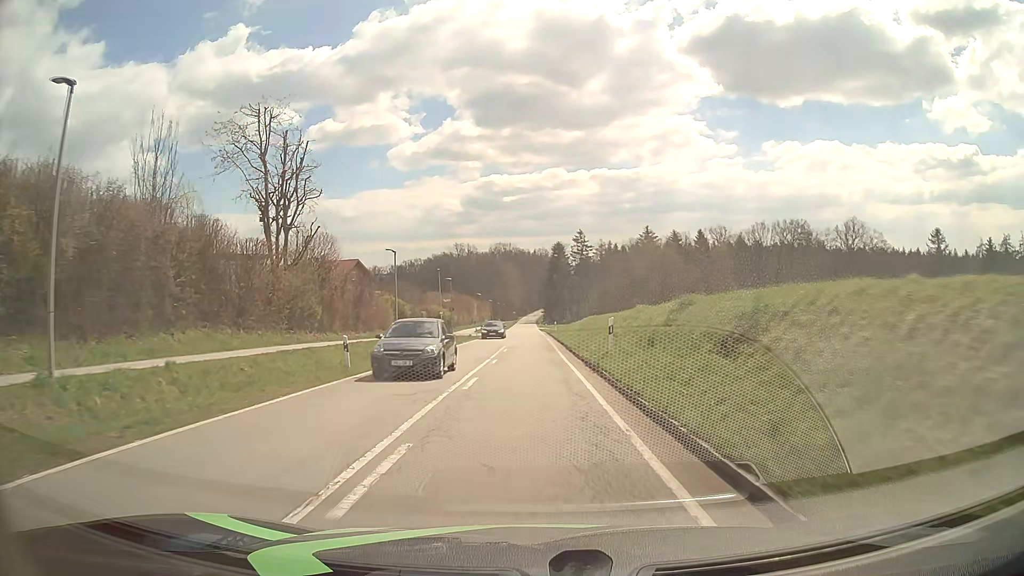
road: tertiary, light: Day
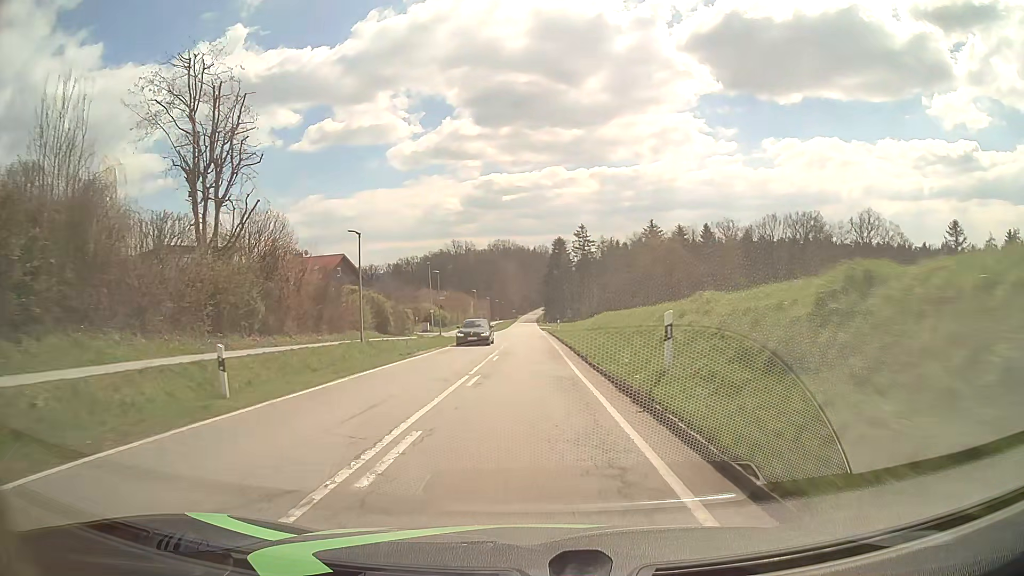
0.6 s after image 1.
(0.0, +8.2) m; 0°
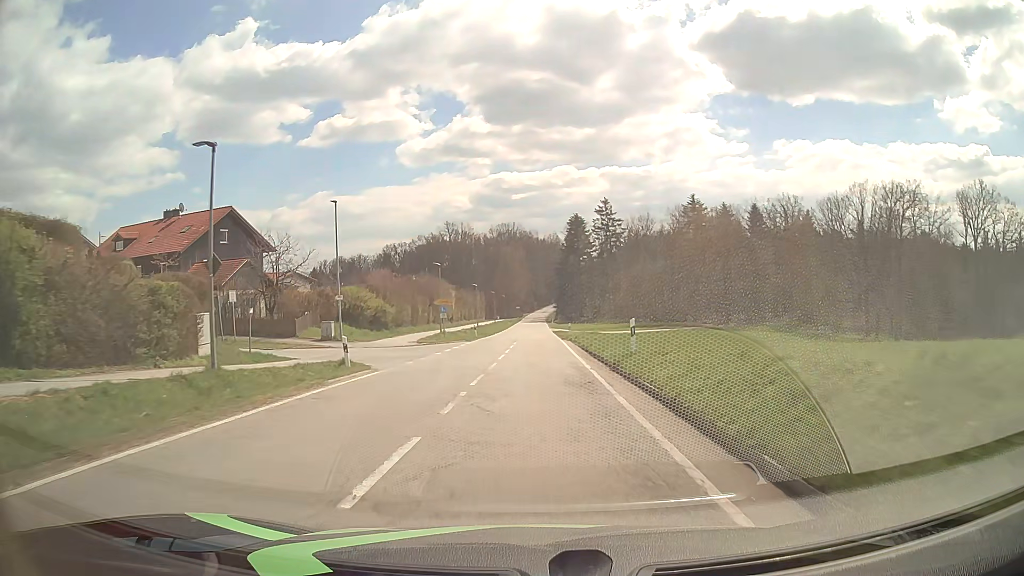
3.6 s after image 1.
(-0.3, +40.9) m; -1°
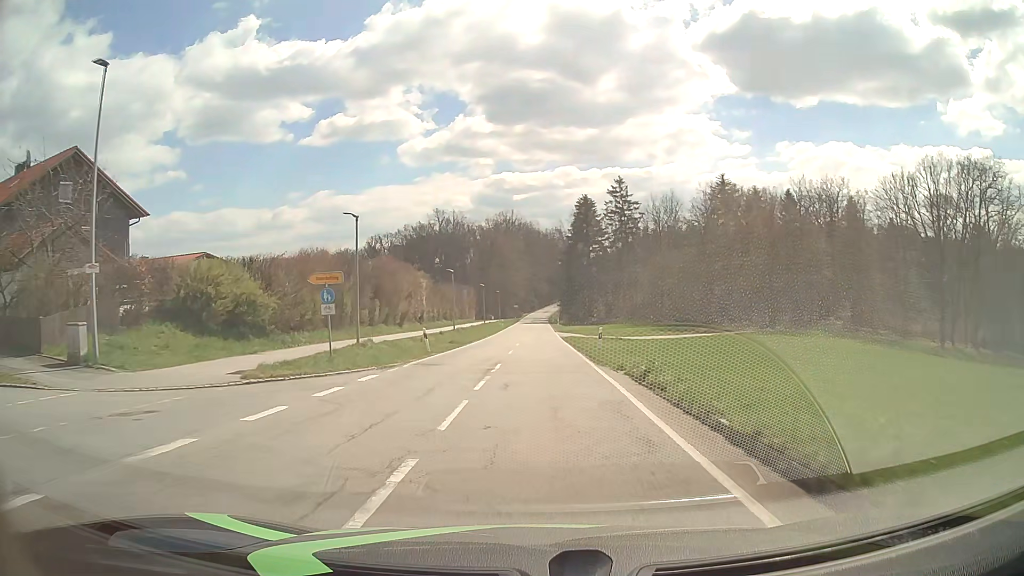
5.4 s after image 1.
(0.0, +23.8) m; 0°
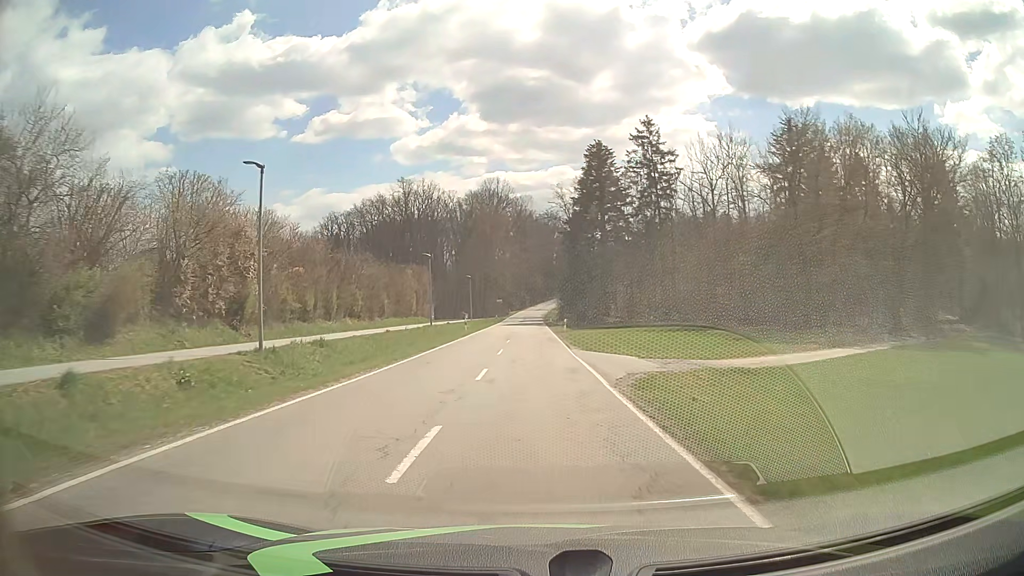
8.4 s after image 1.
(+0.2, +39.1) m; +1°
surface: asphalt
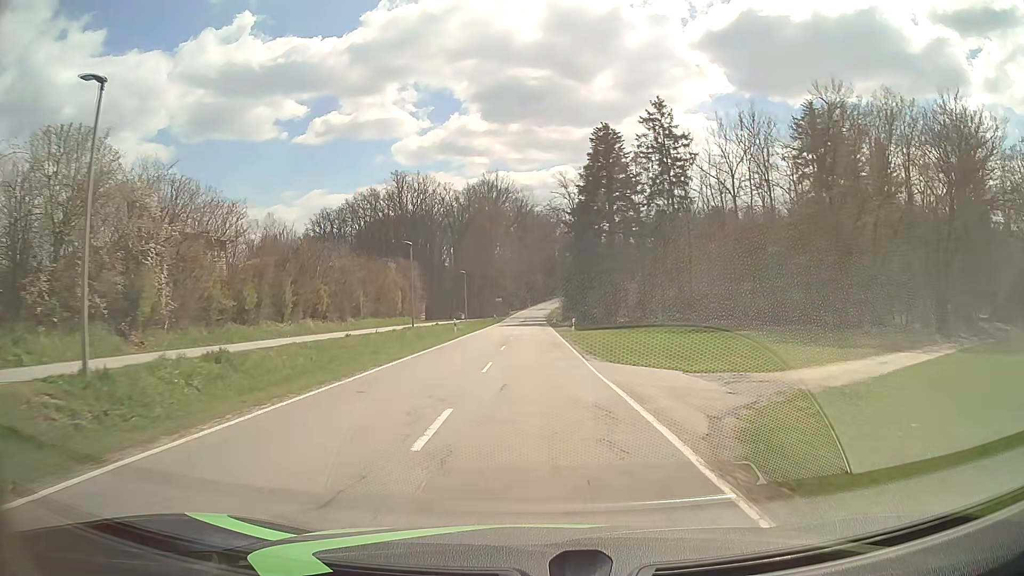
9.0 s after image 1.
(0.0, +7.8) m; 0°
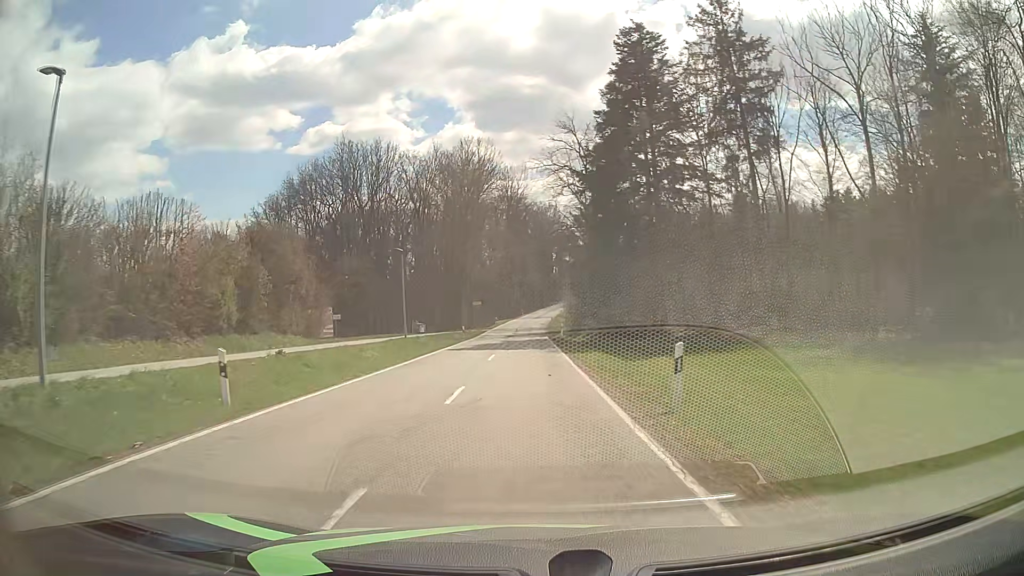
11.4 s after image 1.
(0.0, +31.1) m; 0°
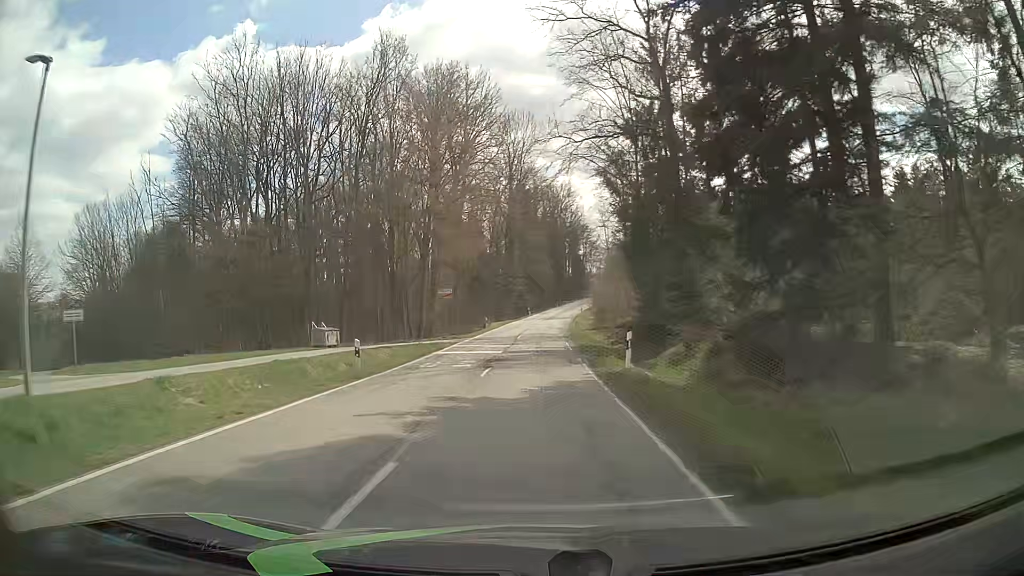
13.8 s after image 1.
(-0.2, +31.1) m; -1°
(0, +10) (0, +20) (0, +30) (0, +40) (+1, +50) (+1, +60) (+2, +70) (+3, +80) (+4, +90) (+5, +100) m
